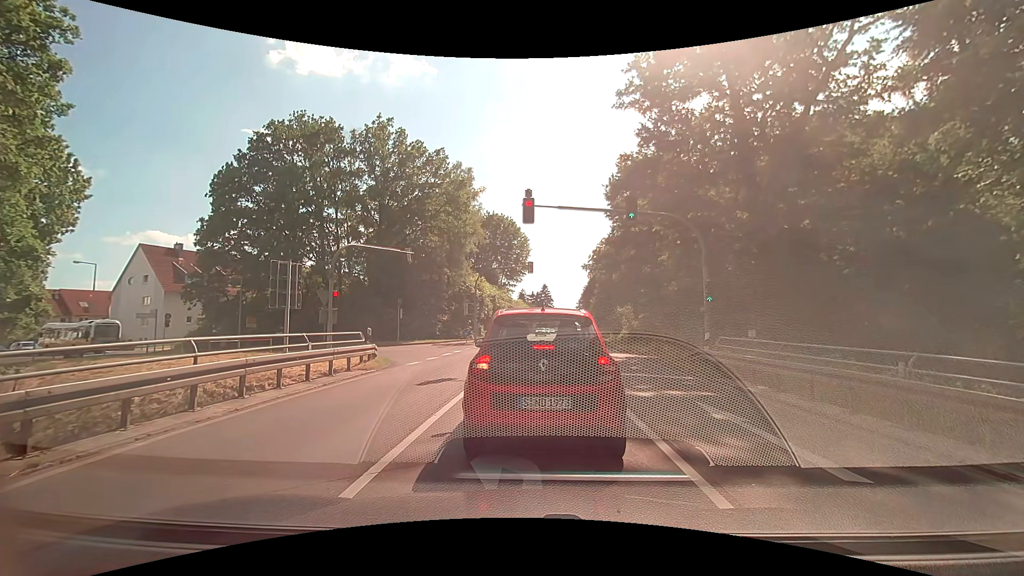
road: secondary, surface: asphalt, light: Day
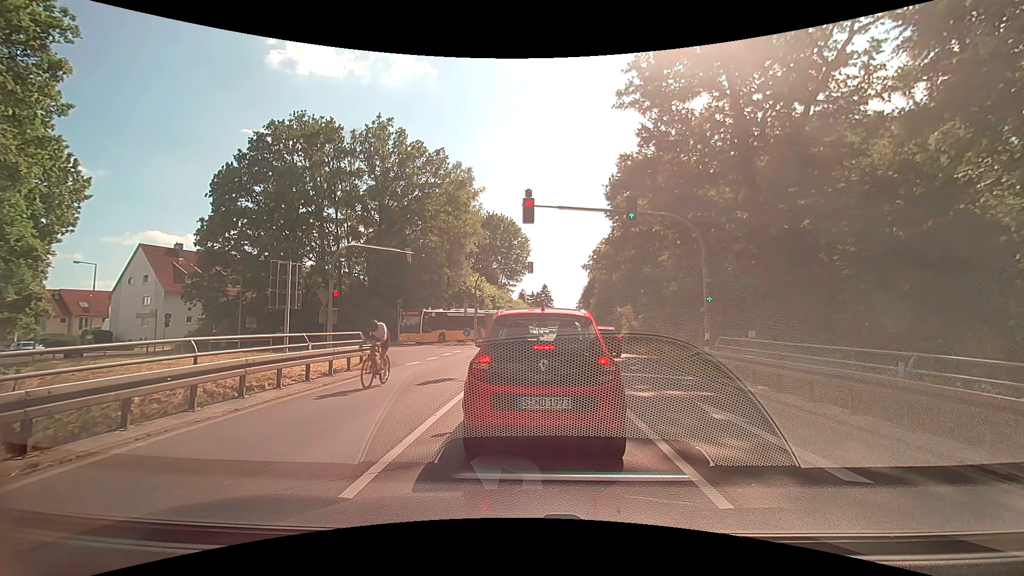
(0.0, 0.0) m; 0°
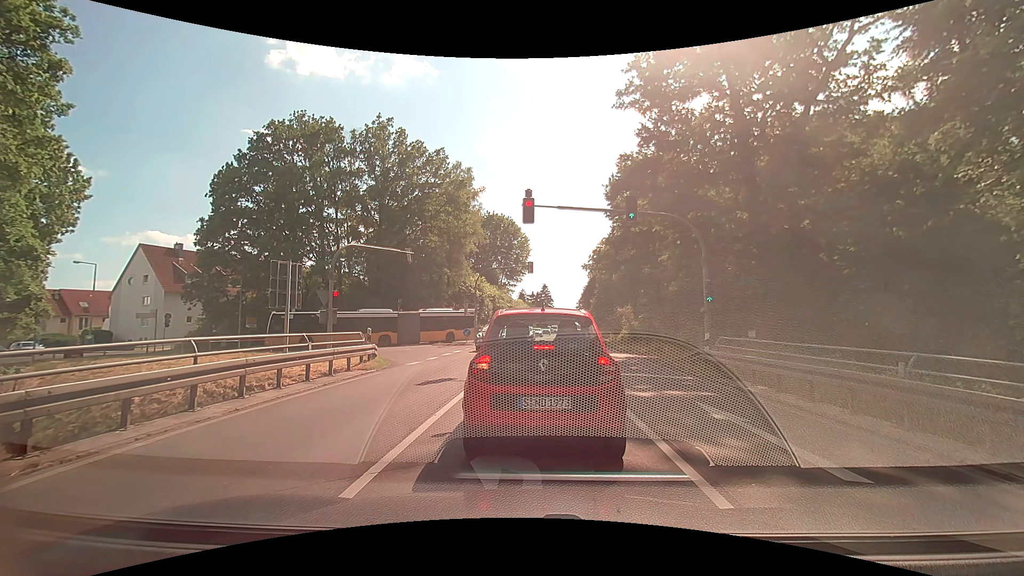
(0.0, 0.0) m; 0°
